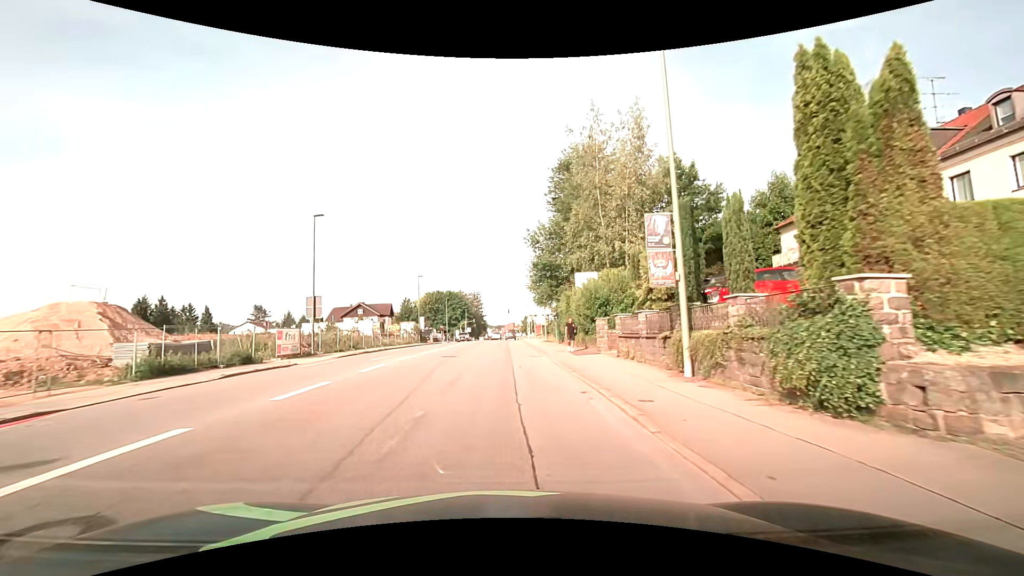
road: tertiary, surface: asphalt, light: Day
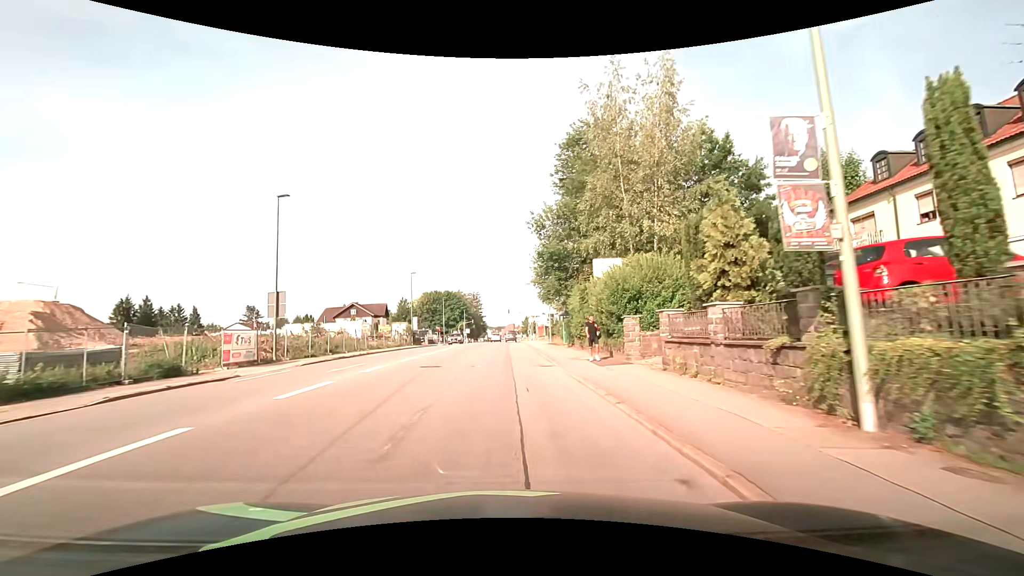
(0.0, +5.8) m; -1°
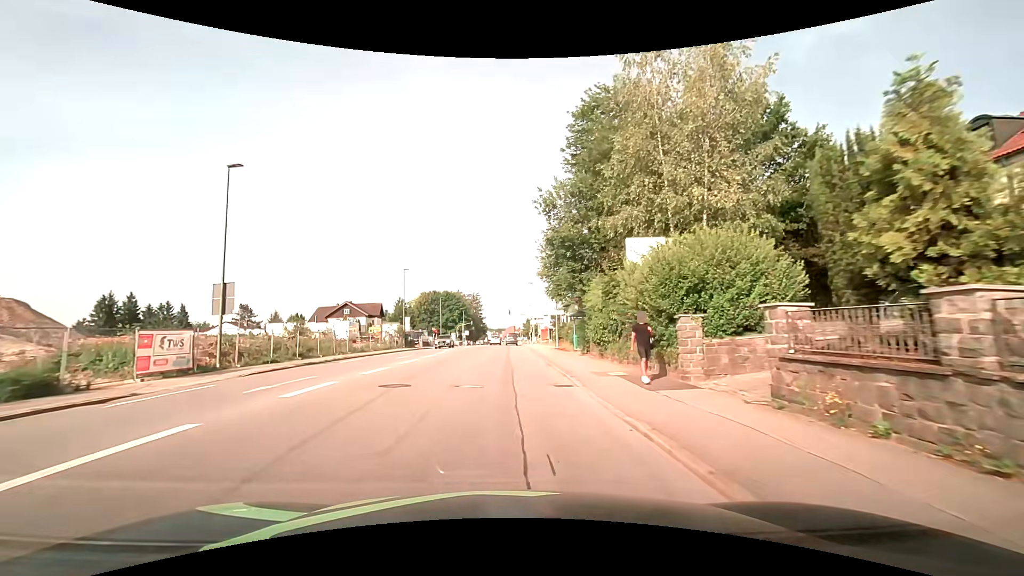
(0.0, +5.8) m; 0°
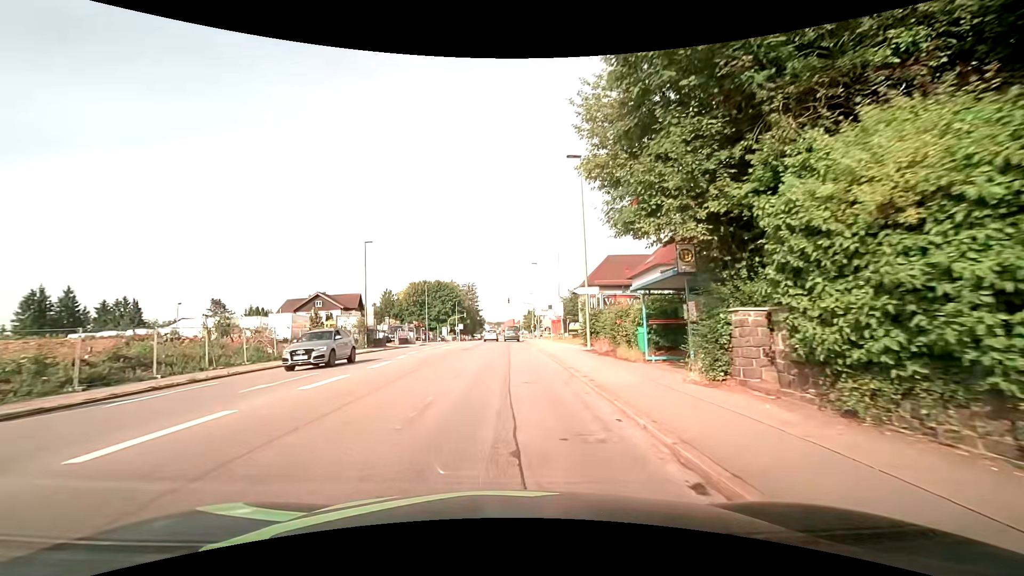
(+0.1, +16.7) m; +1°
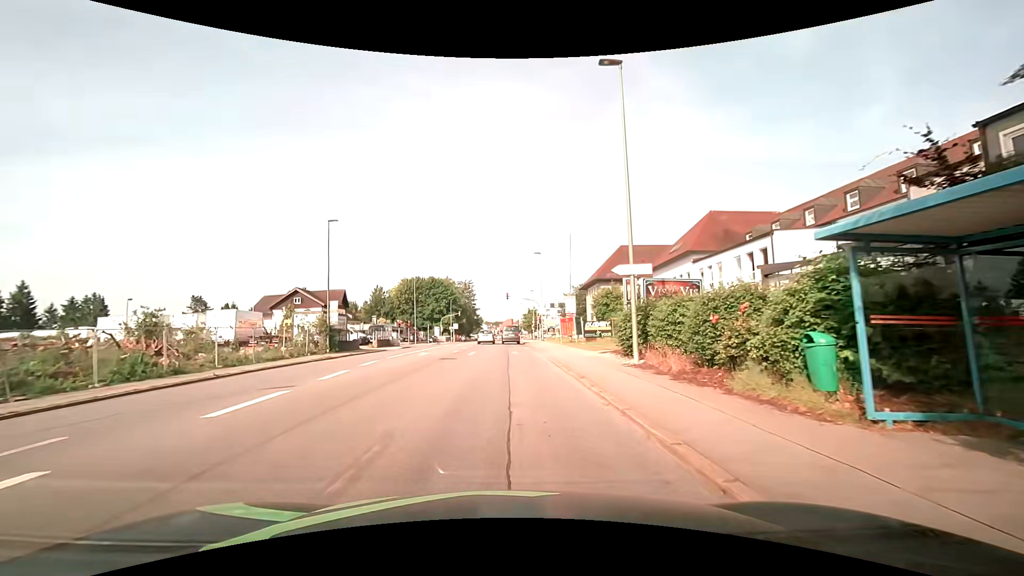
(0.0, +9.4) m; 0°
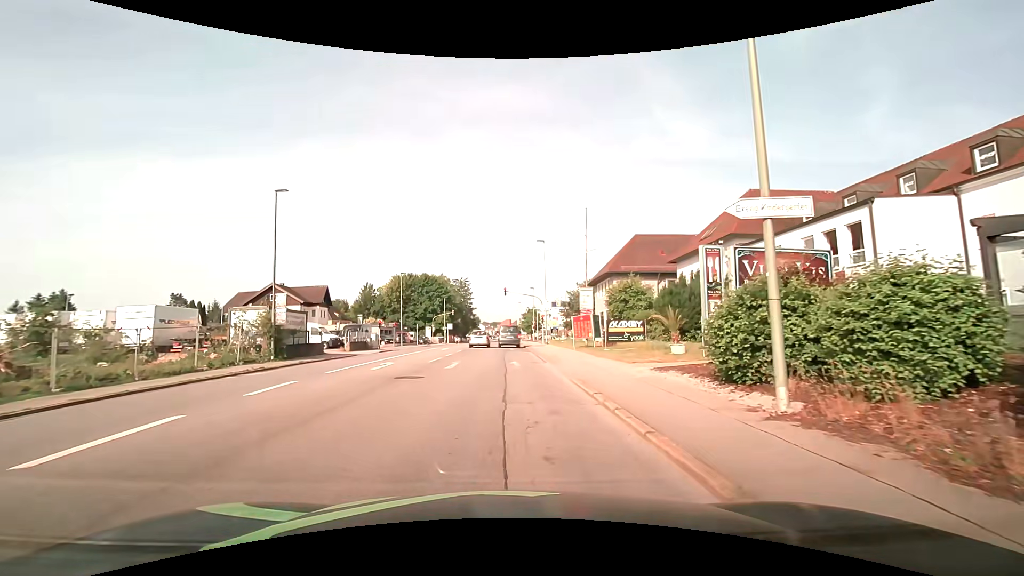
(+0.1, +8.4) m; +1°
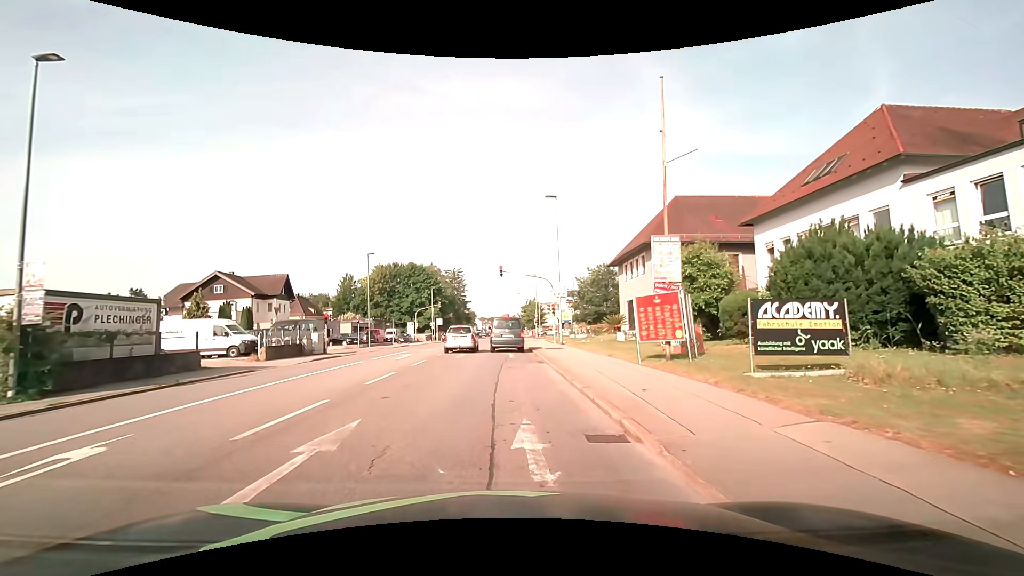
(0.0, +14.9) m; 0°
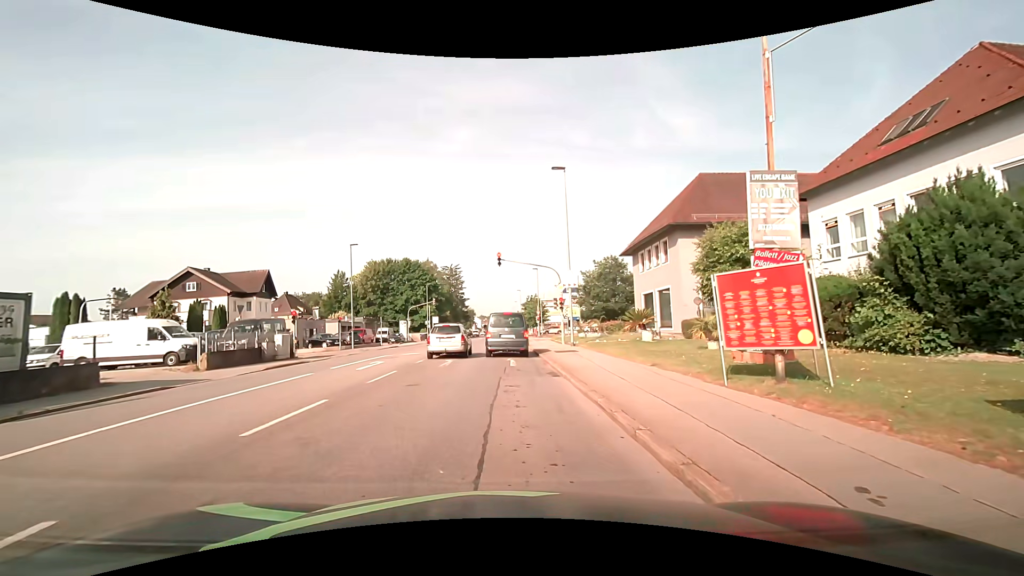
(0.0, +5.6) m; +2°
(0, +10) (-1, +20) (-1, +30) (-1, +40) (-1, +50) (-2, +60) (-2, +70) (-2, +80) (-3, +90) (-3, +100) m
